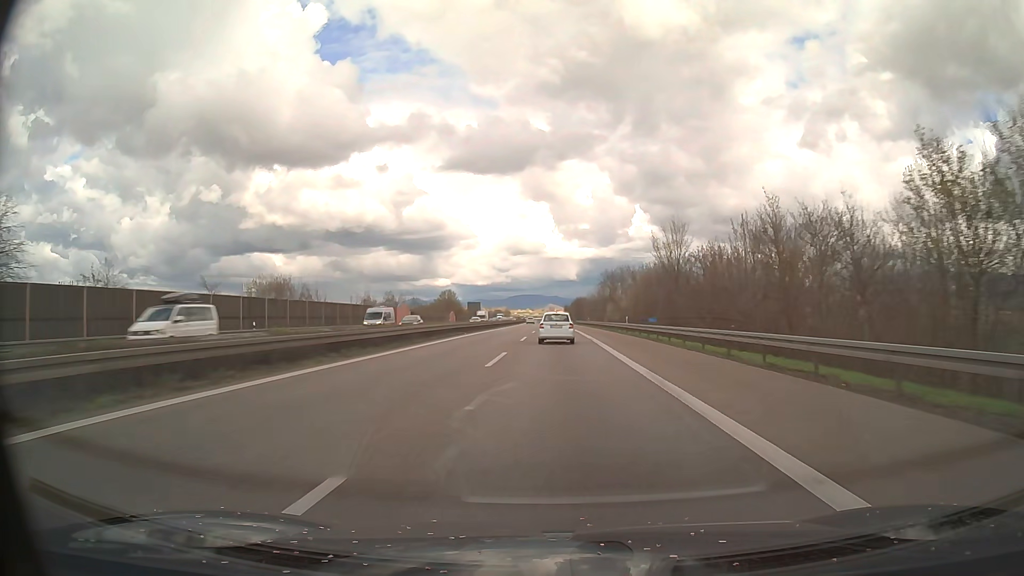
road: motorway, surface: asphalt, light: Day
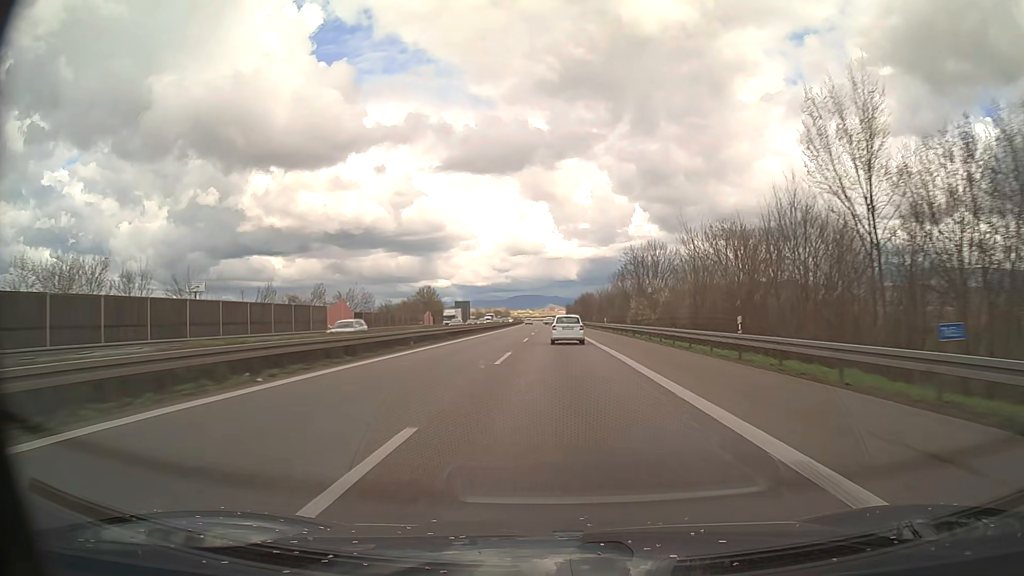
(0.0, +33.5) m; 0°
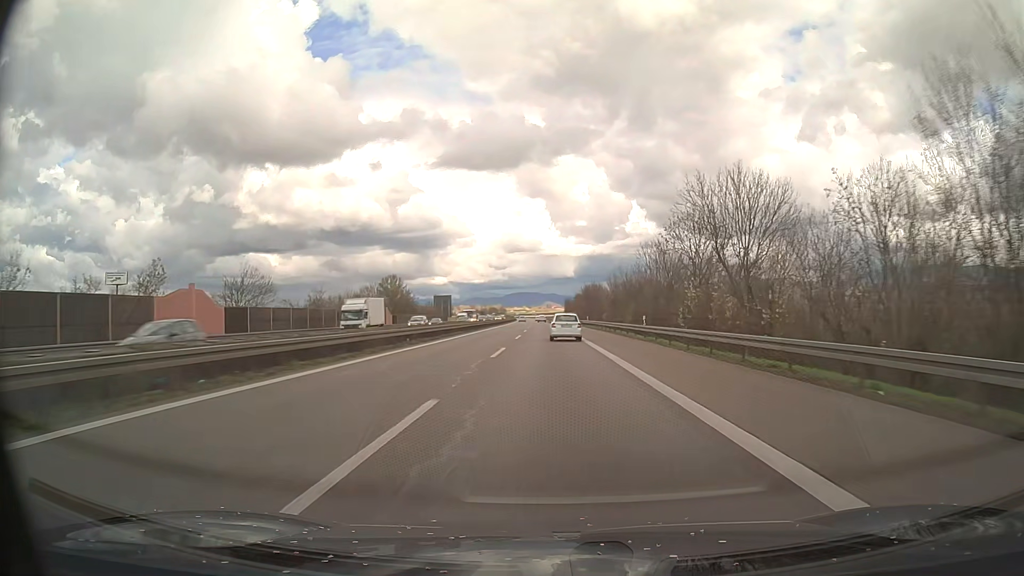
(0.0, +33.7) m; 0°
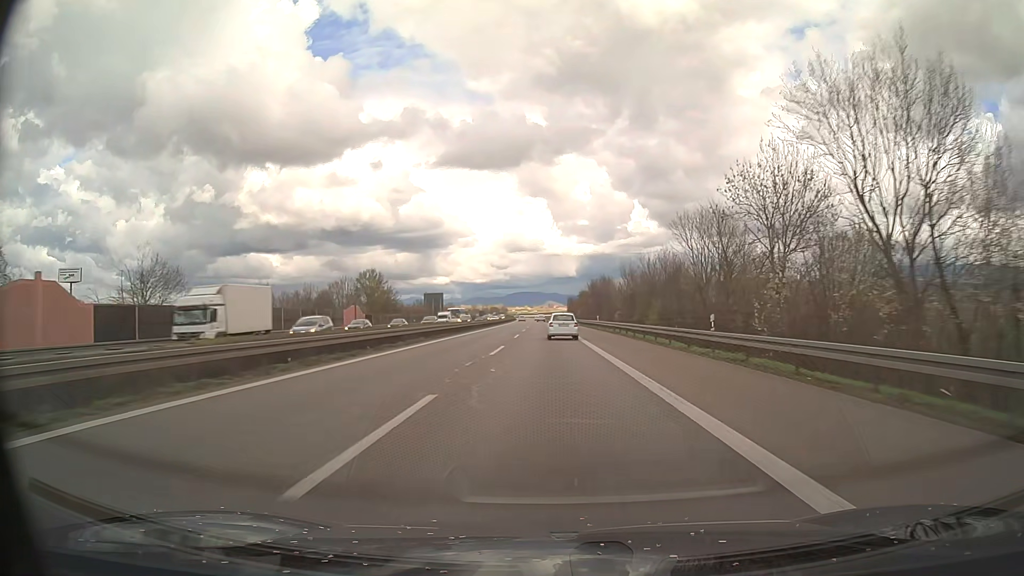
(0.0, +17.0) m; 0°
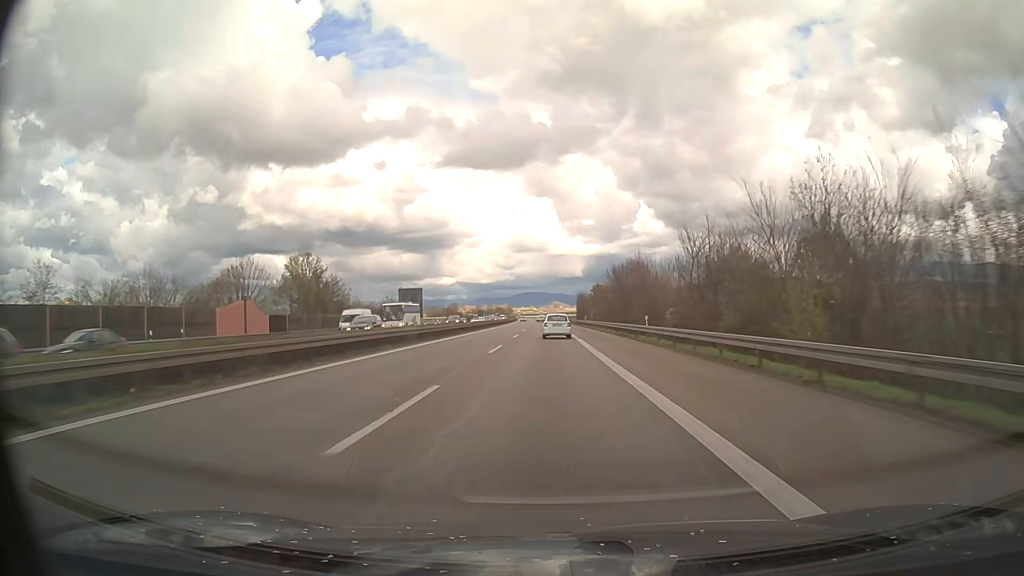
(-0.1, +34.1) m; 0°
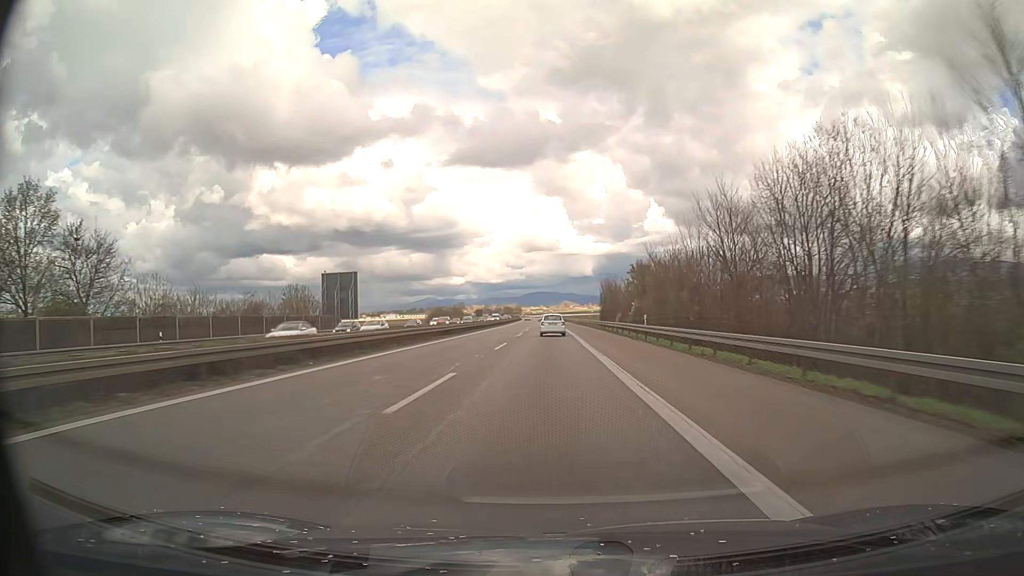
(-0.4, +51.5) m; -1°
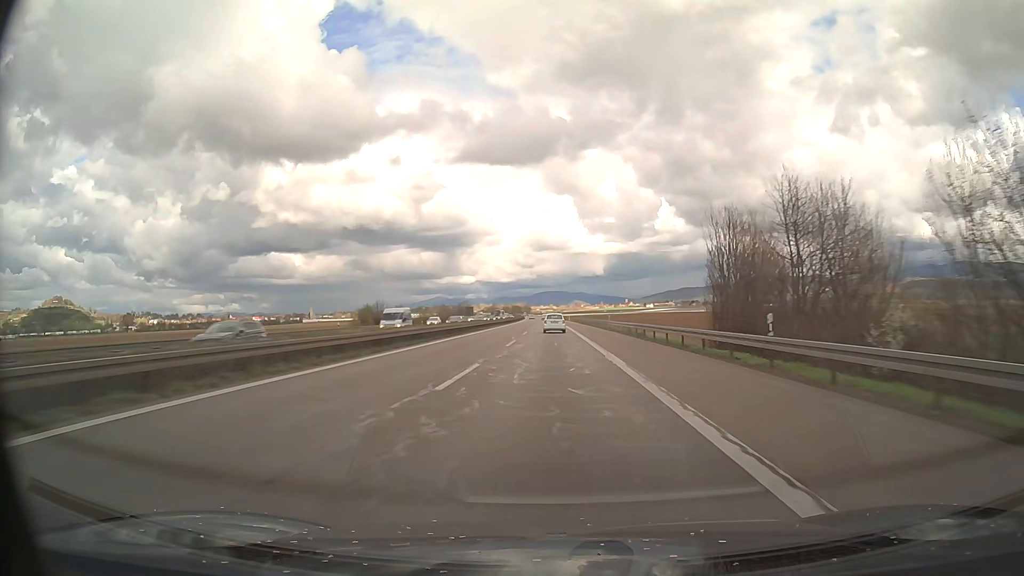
(-0.8, +69.1) m; -1°
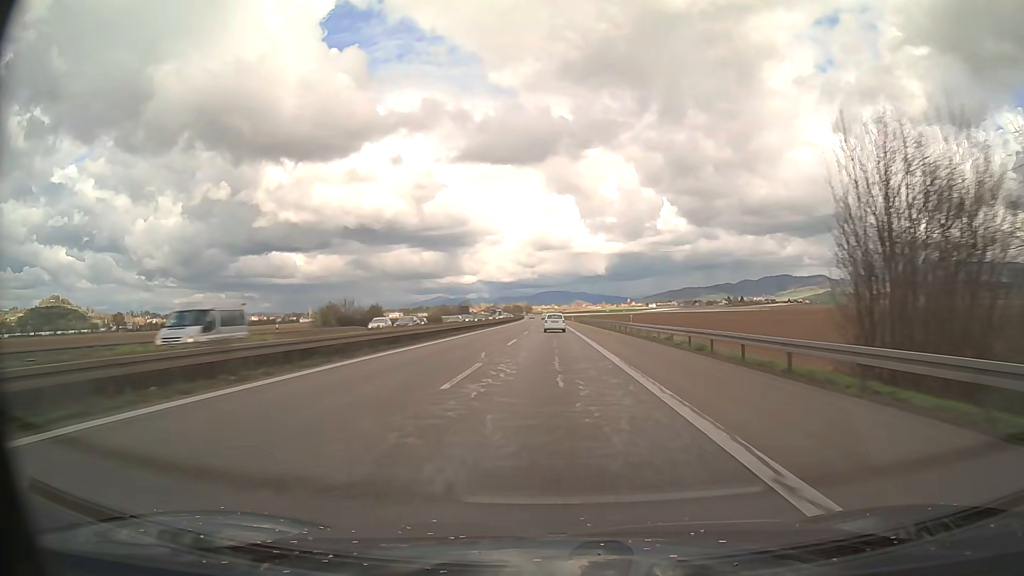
(0.0, +17.4) m; 0°
(0, +10) (0, +20) (0, +30) (0, +40) (0, +50) (0, +60) (0, +70) (0, +80) (0, +90) (0, +100) m
